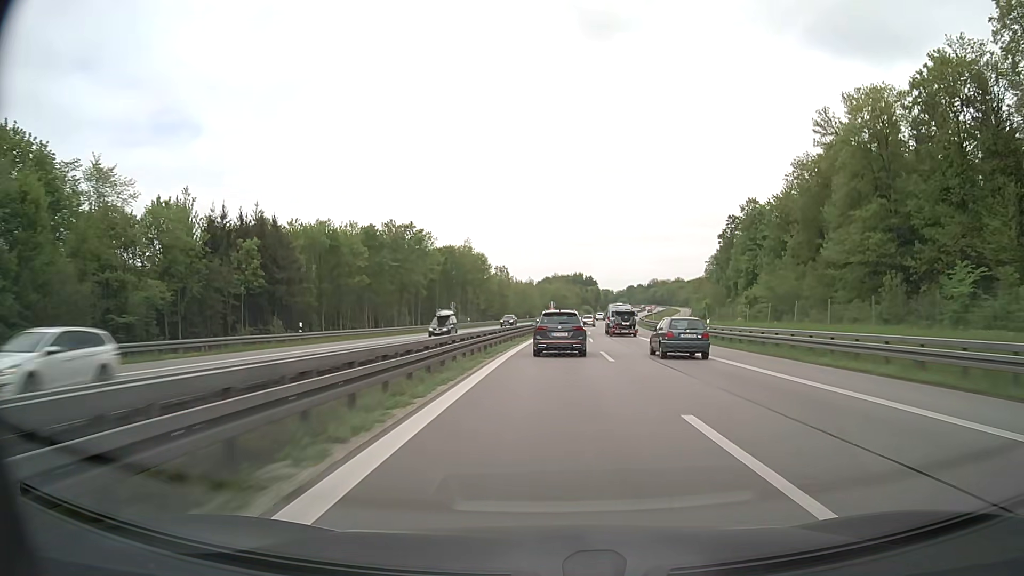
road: motorway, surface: asphalt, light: Day
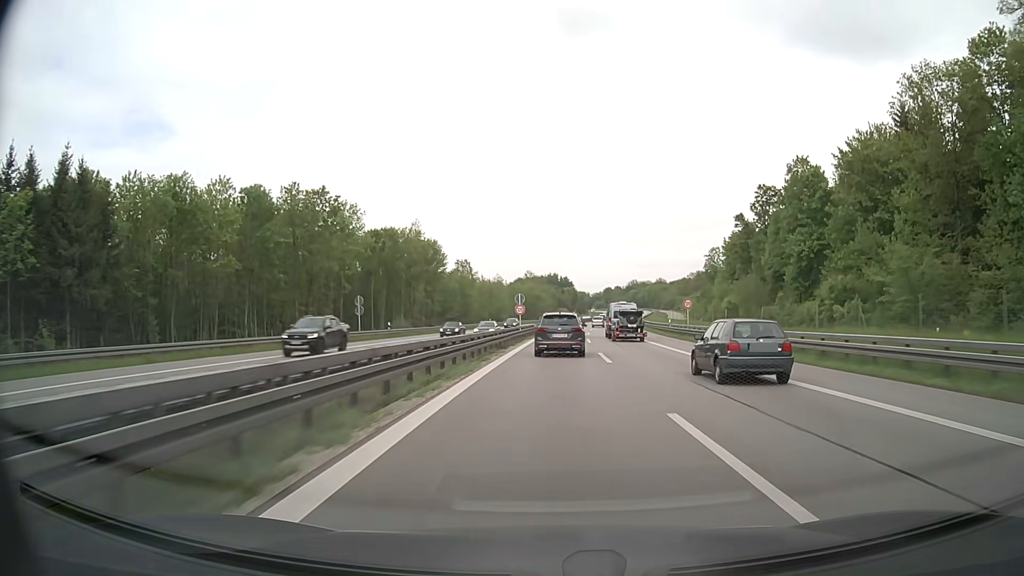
(+0.6, +35.7) m; +2°
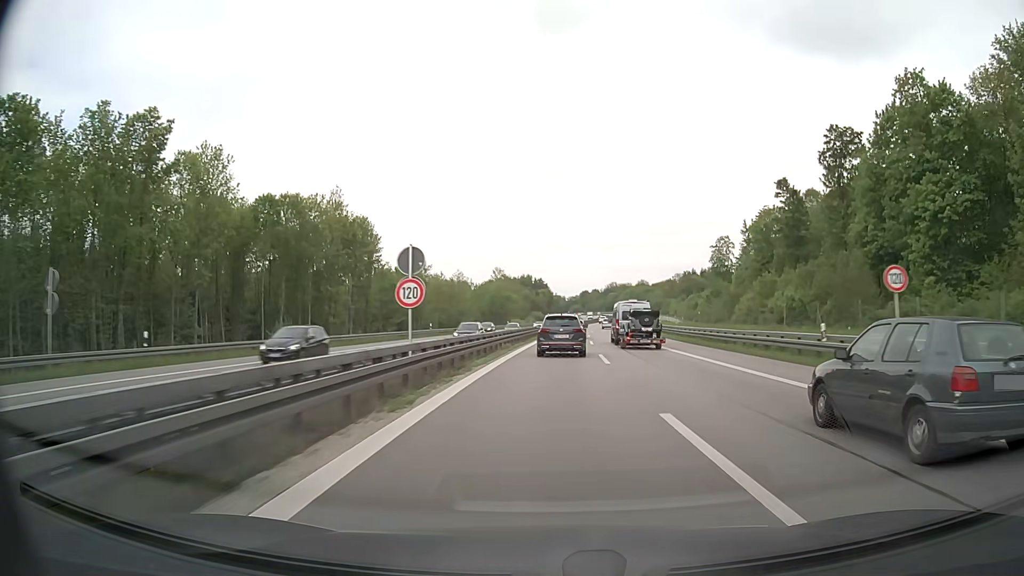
(+0.7, +36.3) m; +2°
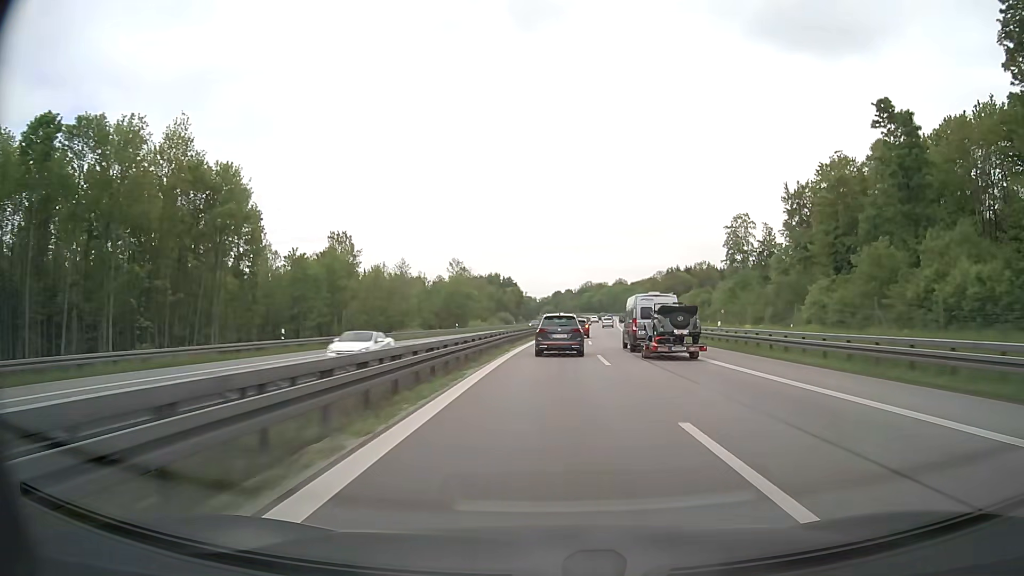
(+0.7, +37.2) m; +3°
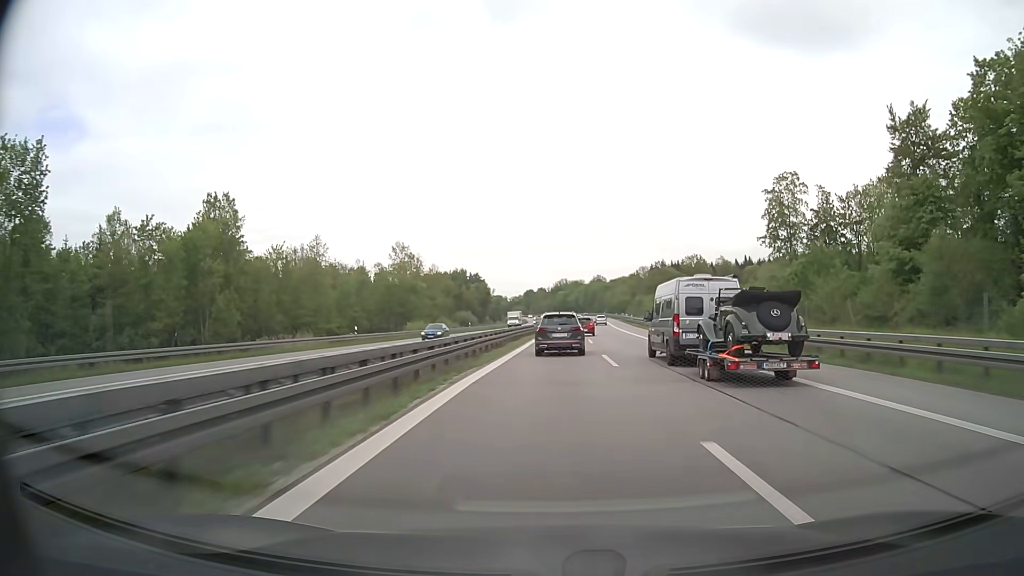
(+0.7, +37.8) m; +2°
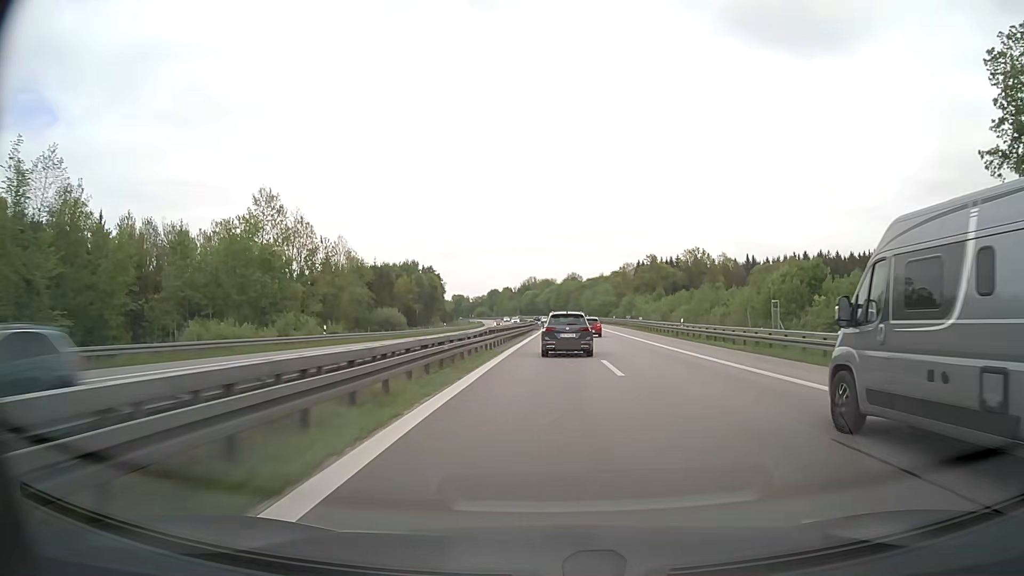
(+1.4, +57.2) m; +3°
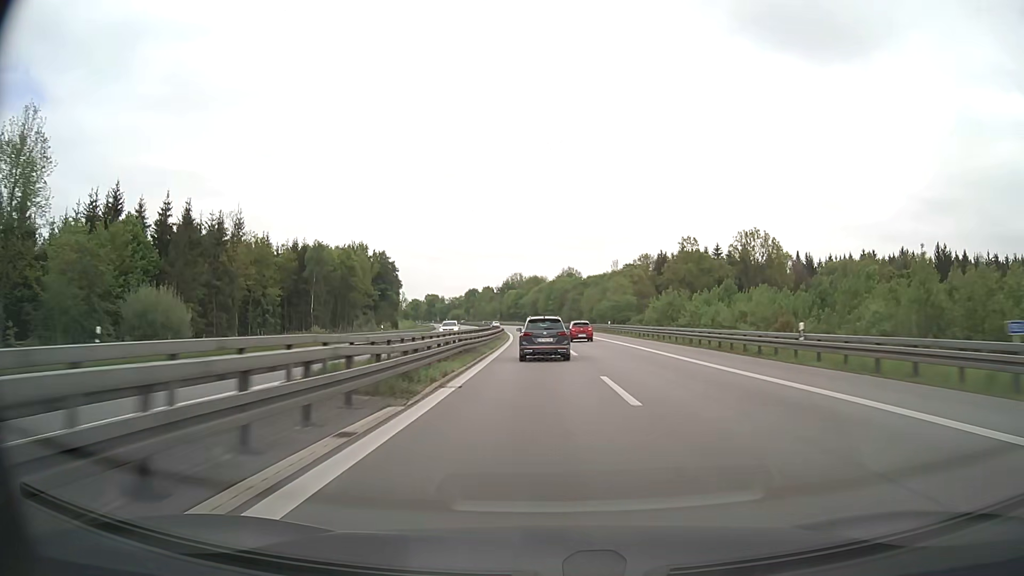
(+1.3, +77.3) m; +1°
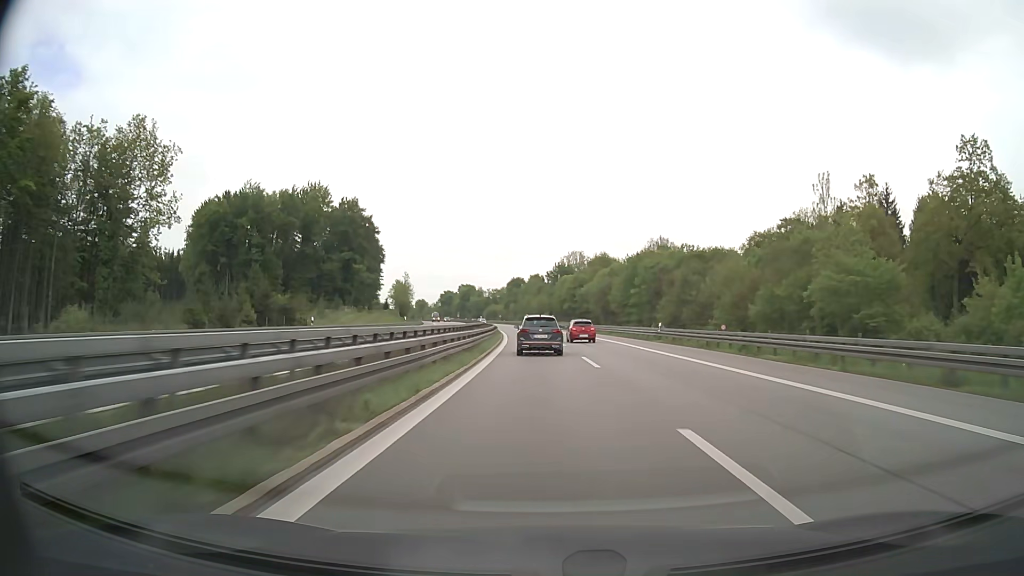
(-3.7, +98.9) m; -5°
(0, +10) (0, +20) (0, +30) (-1, +40) (-1, +50) (-2, +60) (-3, +70) (-3, +80) (-4, +90) (-5, +100) m
